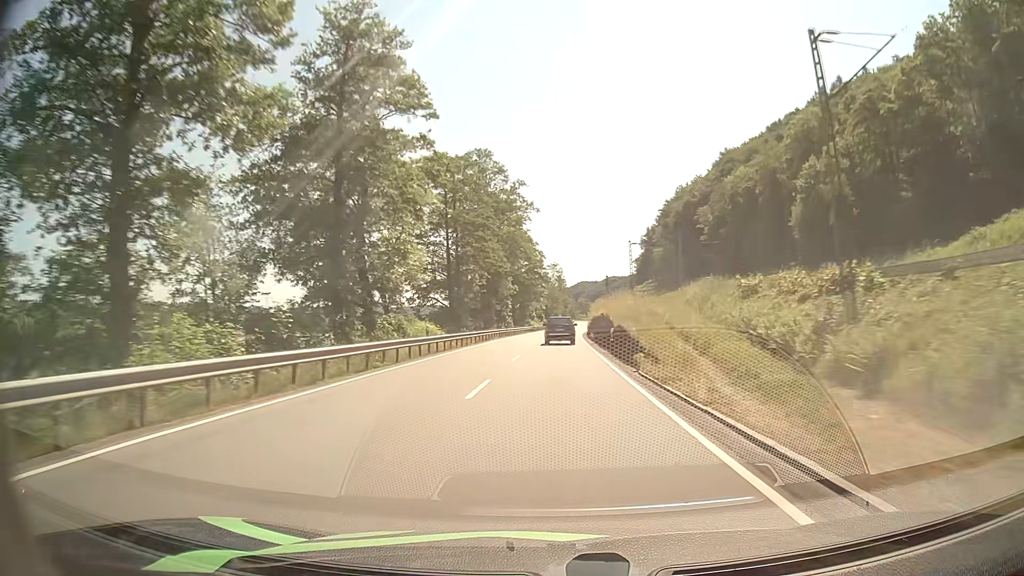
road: primary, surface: asphalt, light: Day
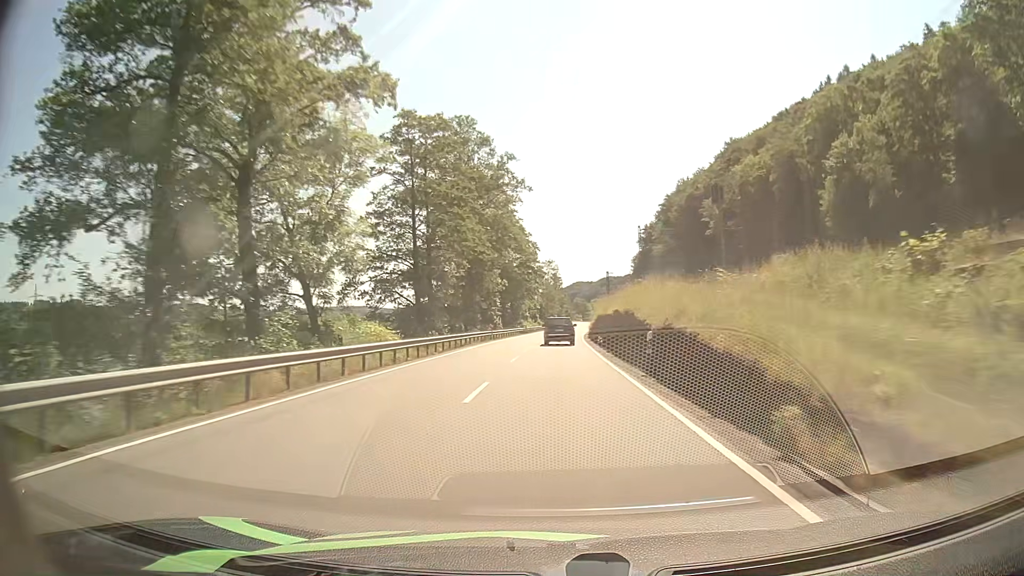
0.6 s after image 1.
(0.0, +12.4) m; 0°
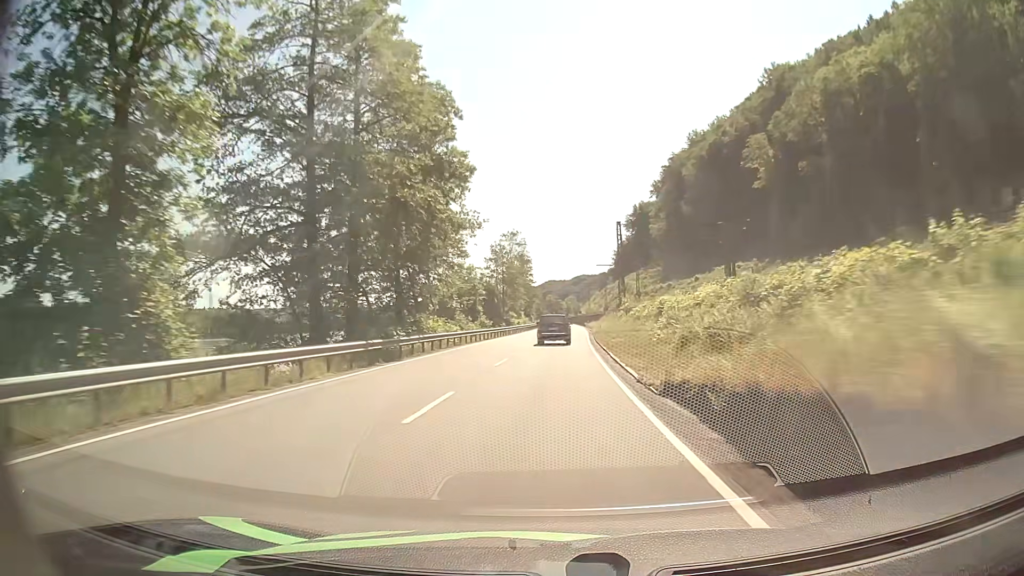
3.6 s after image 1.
(+1.5, +62.1) m; +3°
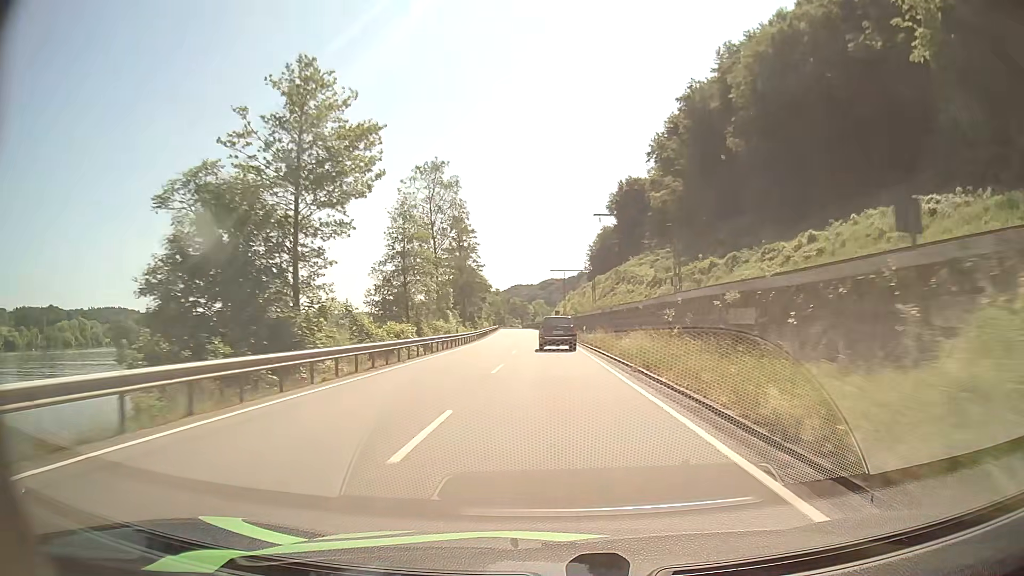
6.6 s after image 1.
(+1.2, +61.8) m; +2°
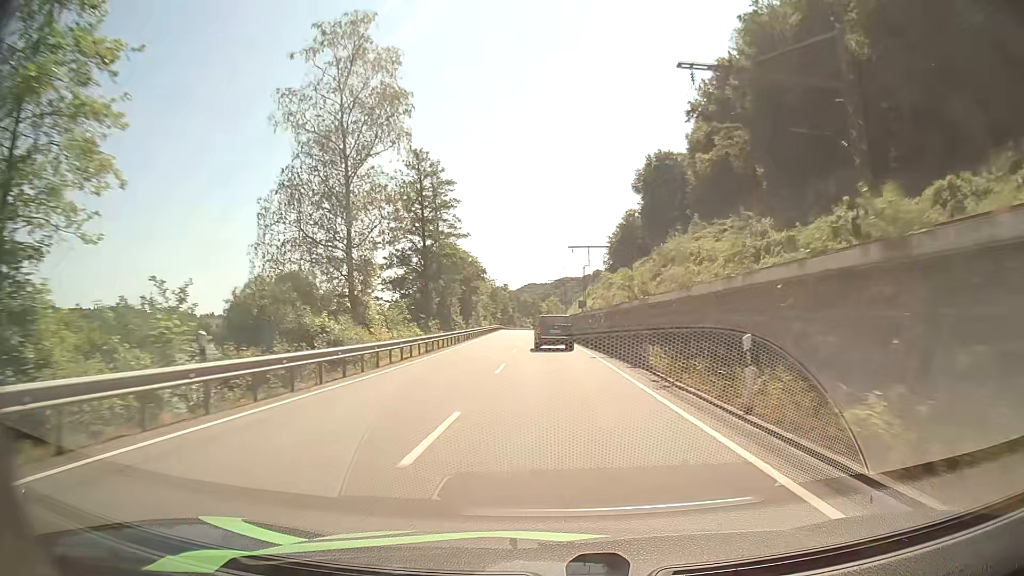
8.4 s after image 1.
(-0.2, +35.9) m; -1°
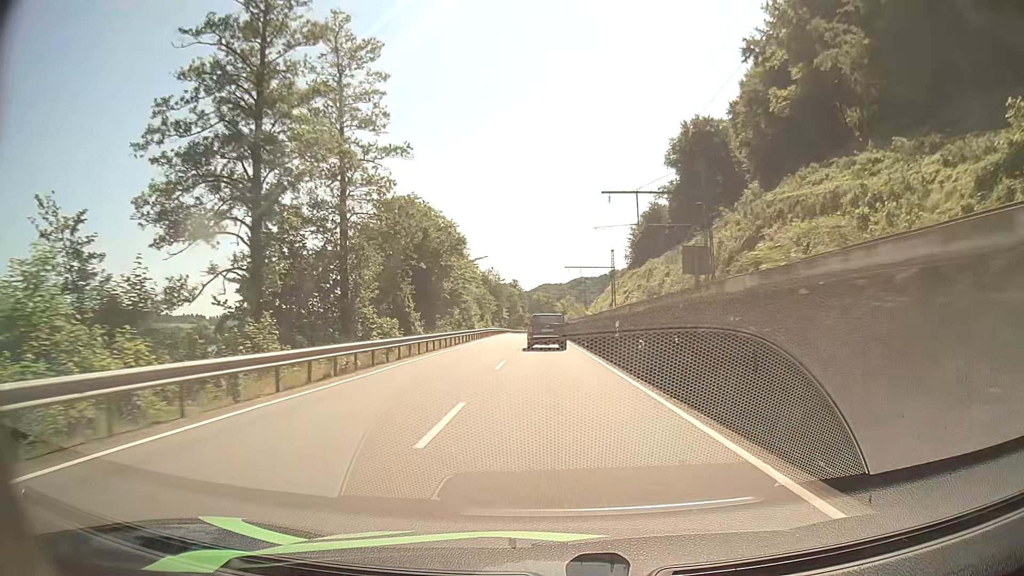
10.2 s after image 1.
(-0.2, +35.0) m; -1°
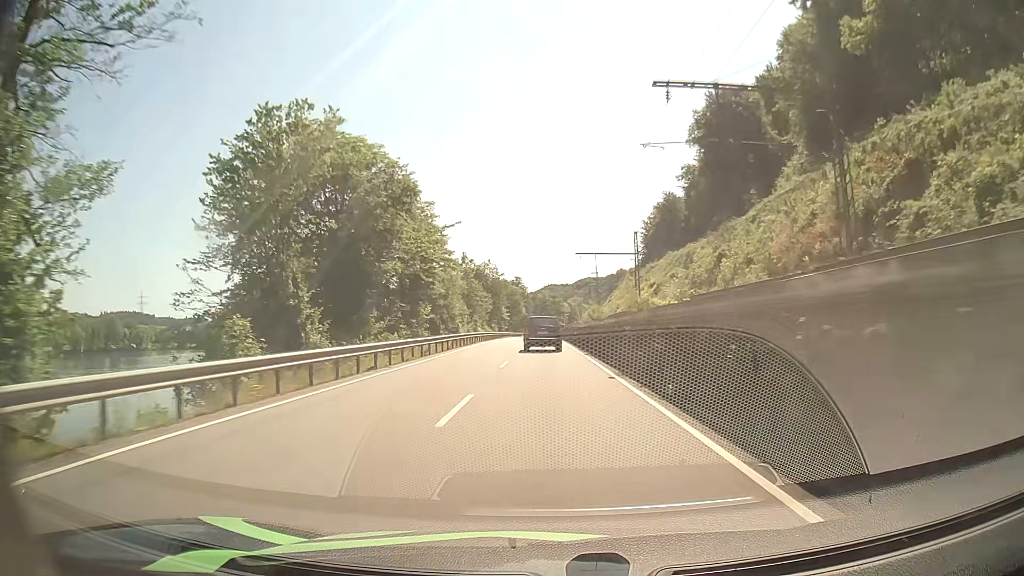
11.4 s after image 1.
(-0.1, +22.3) m; -1°
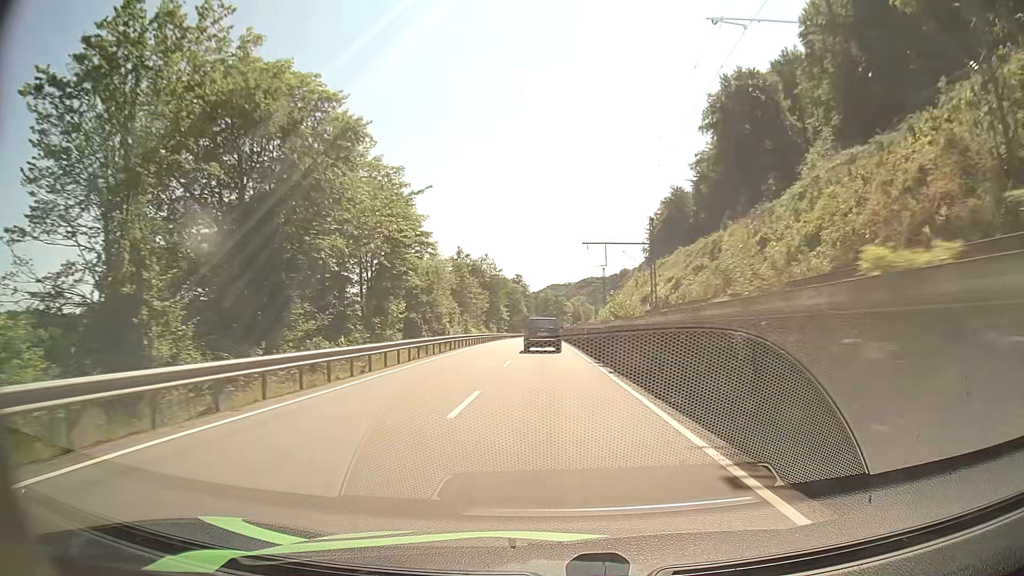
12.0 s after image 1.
(0.0, +10.9) m; 0°
(0, +10) (0, +20) (0, +30) (0, +40) (0, +50) (0, +60) (-1, +70) (-1, +80) (-1, +90) (-1, +100) m
